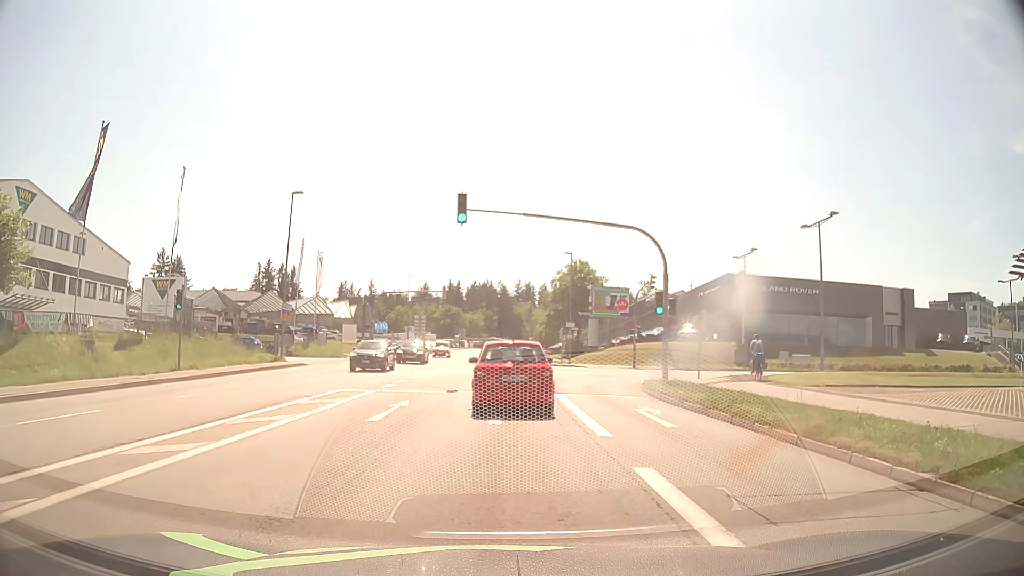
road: tertiary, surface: asphalt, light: Day
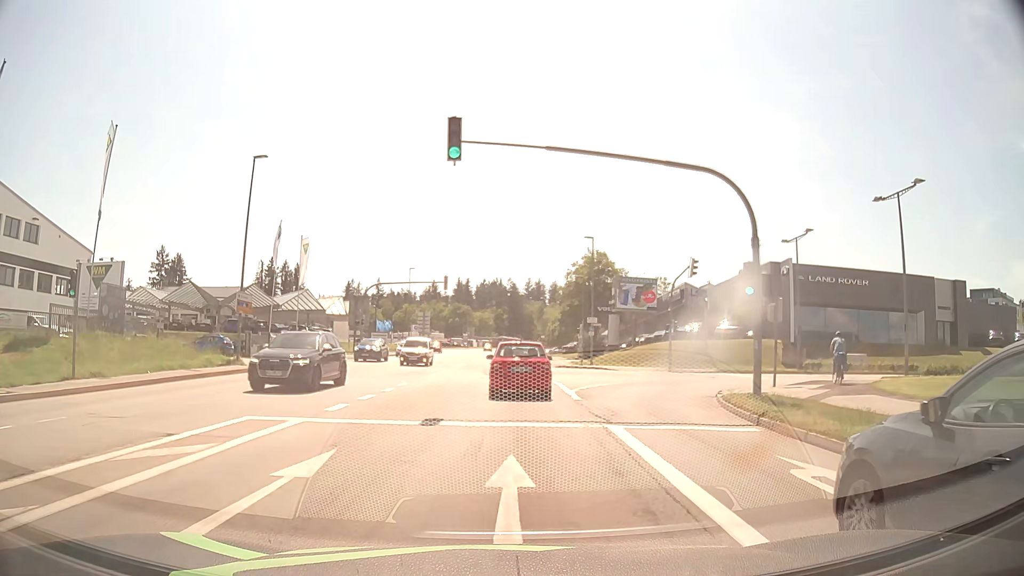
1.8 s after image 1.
(-0.1, +8.8) m; -1°
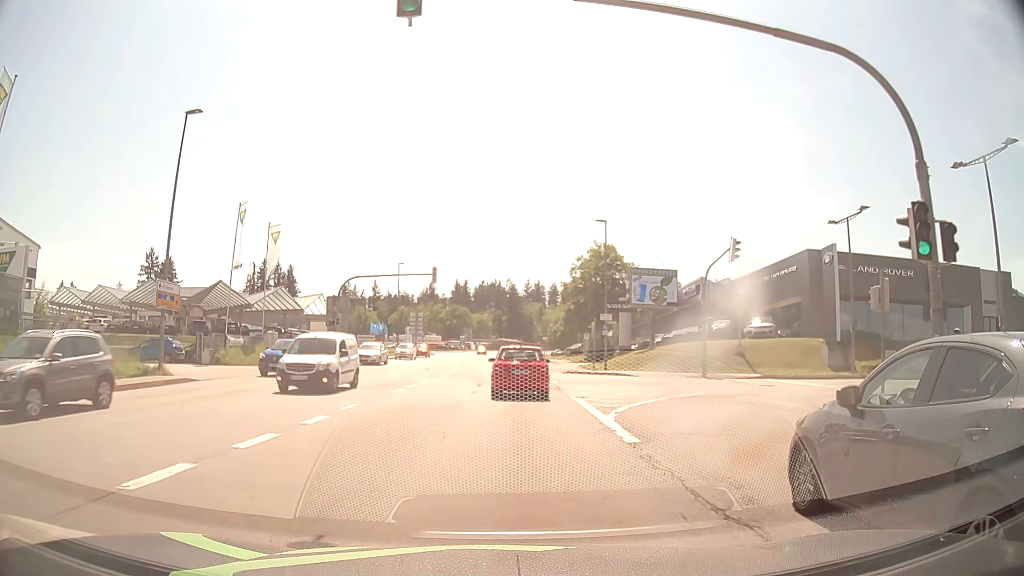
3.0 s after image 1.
(0.0, +8.1) m; 0°
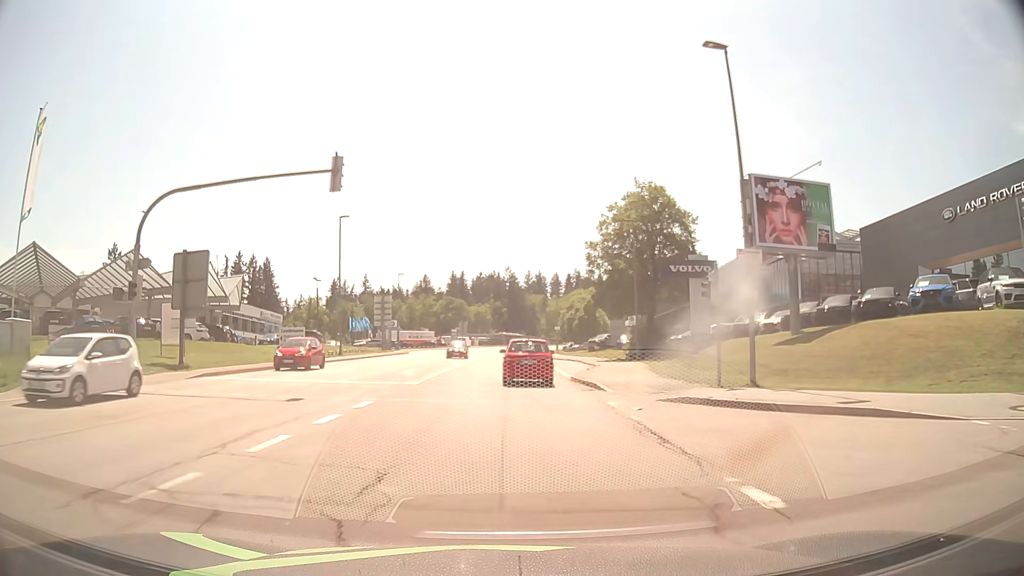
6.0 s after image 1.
(-0.1, +27.7) m; 0°
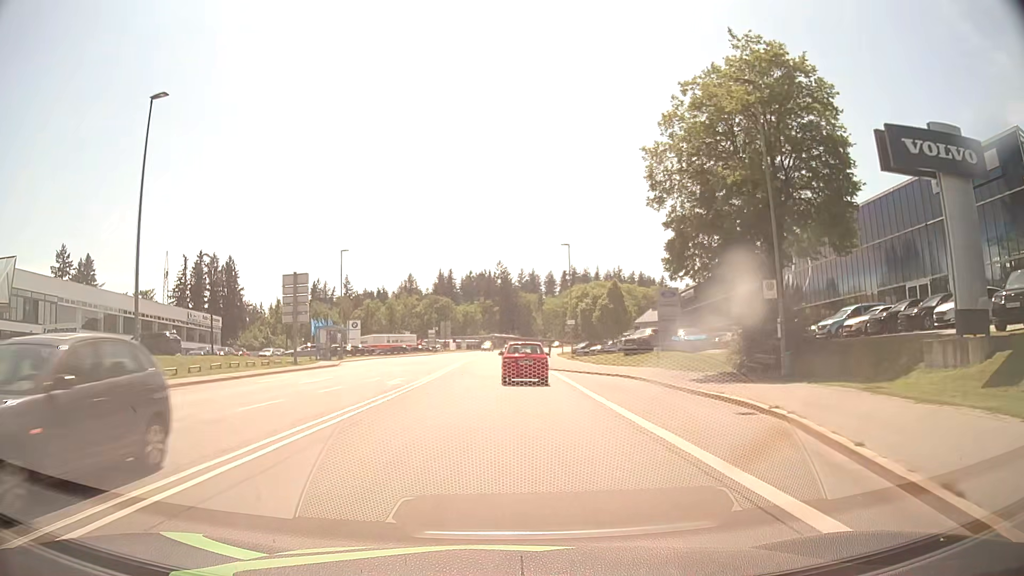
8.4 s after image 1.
(+0.2, +28.1) m; +1°
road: secondary
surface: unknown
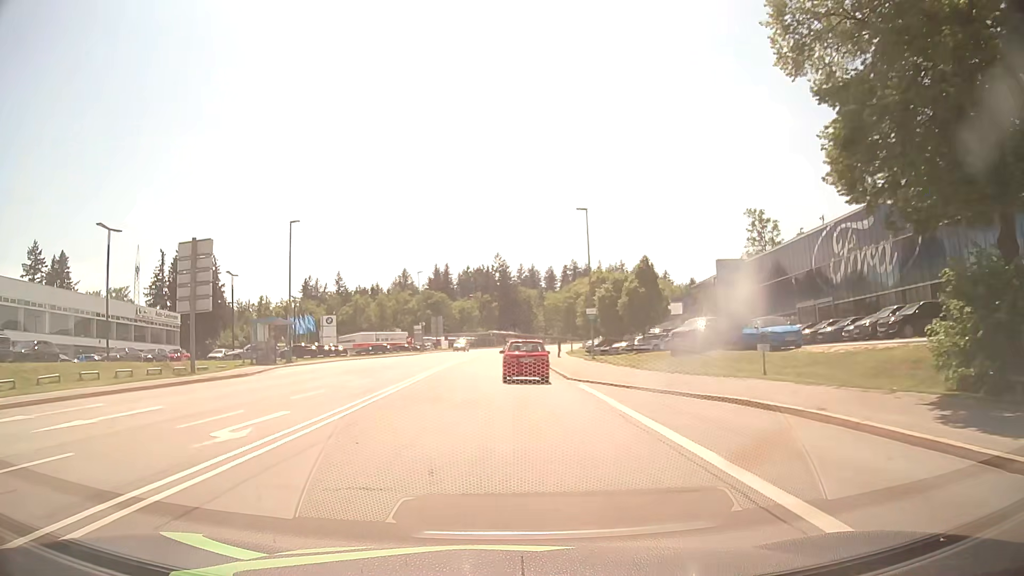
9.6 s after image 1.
(0.0, +15.2) m; 0°
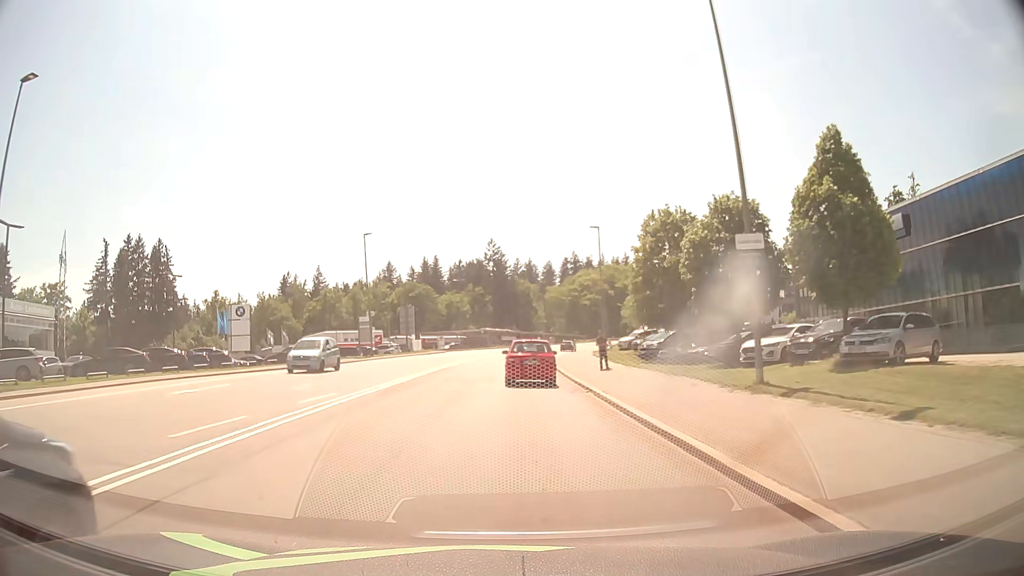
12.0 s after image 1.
(0.0, +31.0) m; 0°
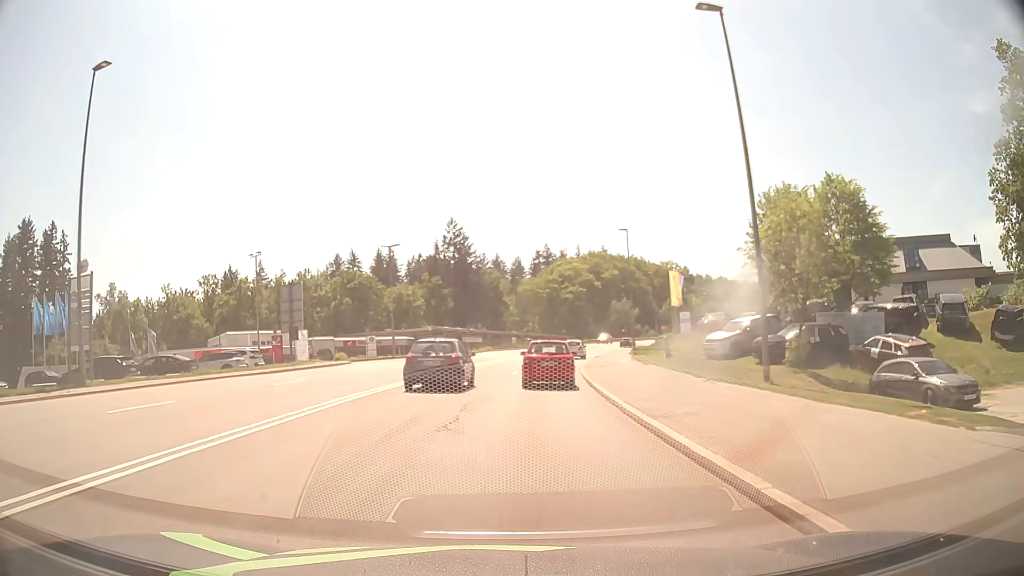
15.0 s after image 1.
(+0.5, +37.8) m; +3°
(0, +10) (+1, +20) (+1, +30) (+2, +40) (+4, +50) (+6, +60) (+8, +69) (+11, +79) (+14, +89) (+17, +98) m
